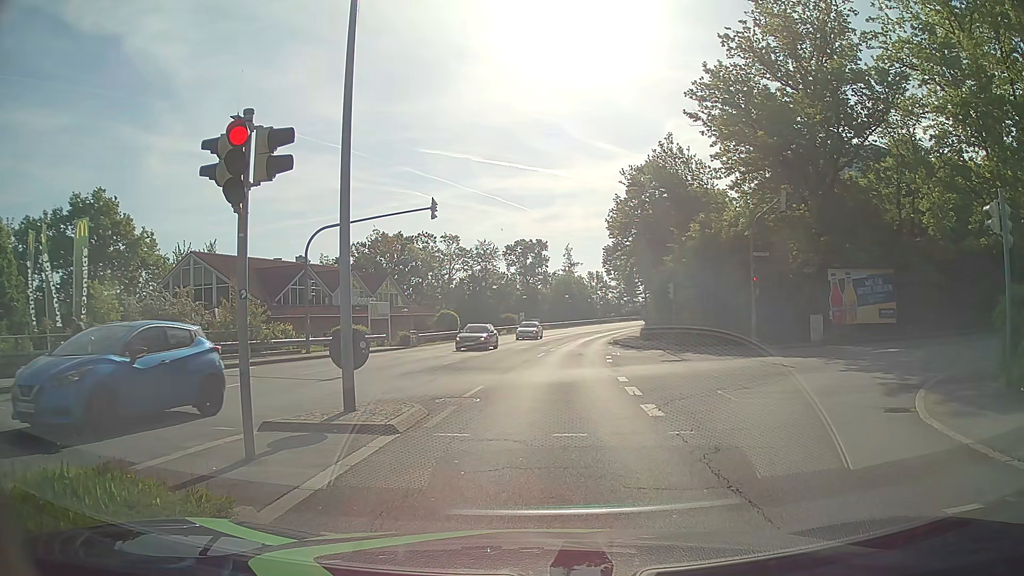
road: tertiary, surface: asphalt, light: Day
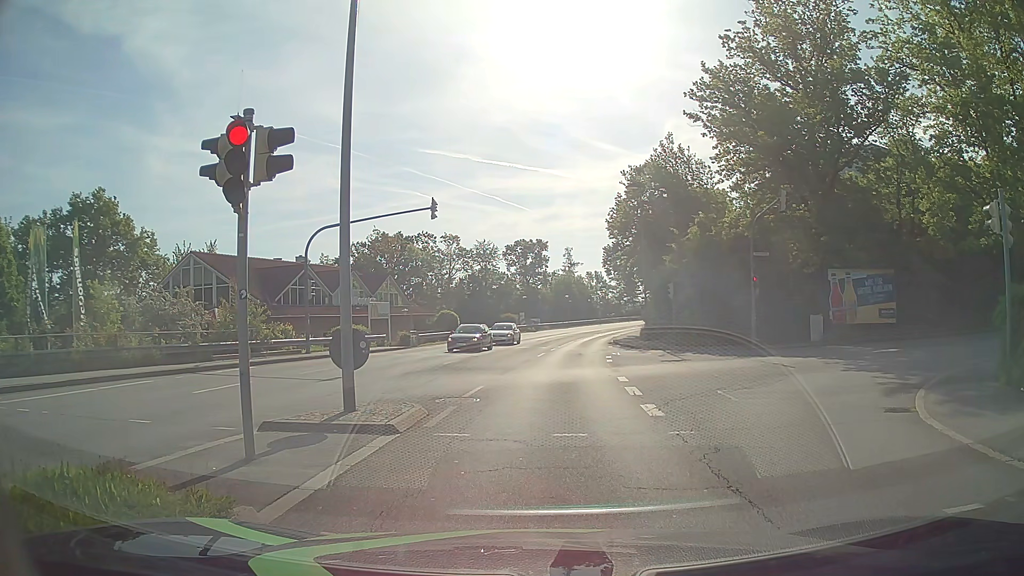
(0.0, 0.0) m; 0°
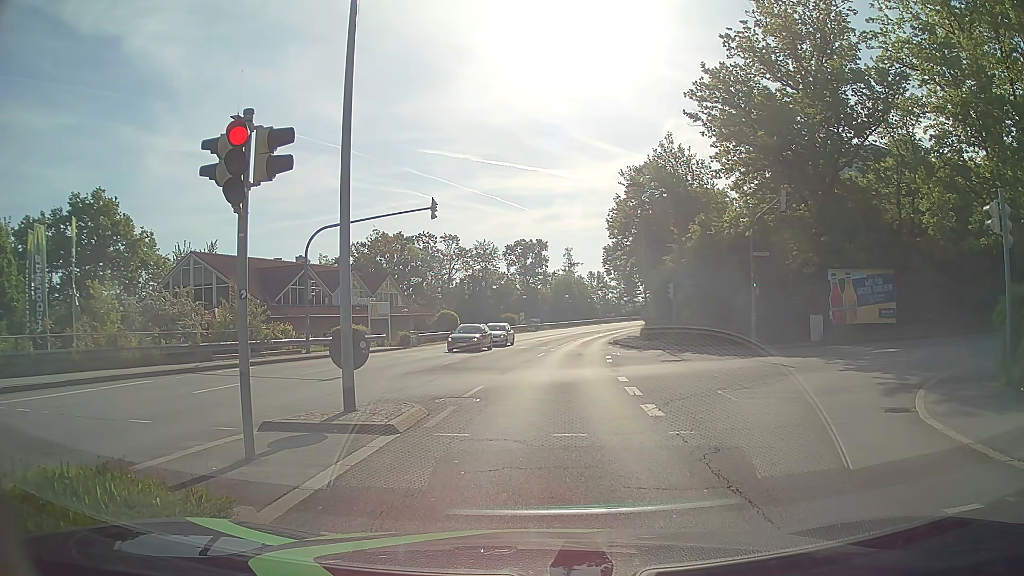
(0.0, 0.0) m; 0°
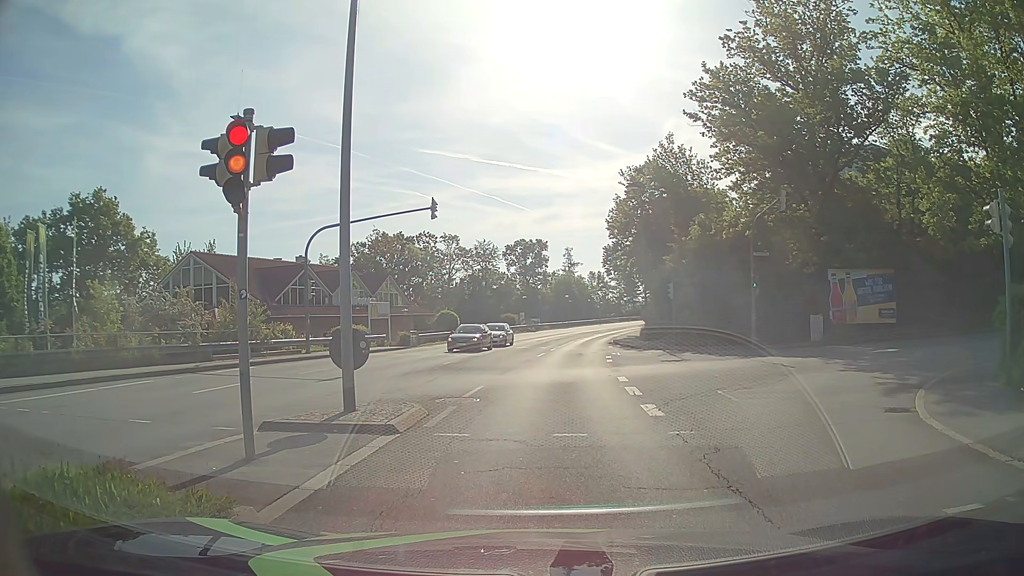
(0.0, 0.0) m; 0°
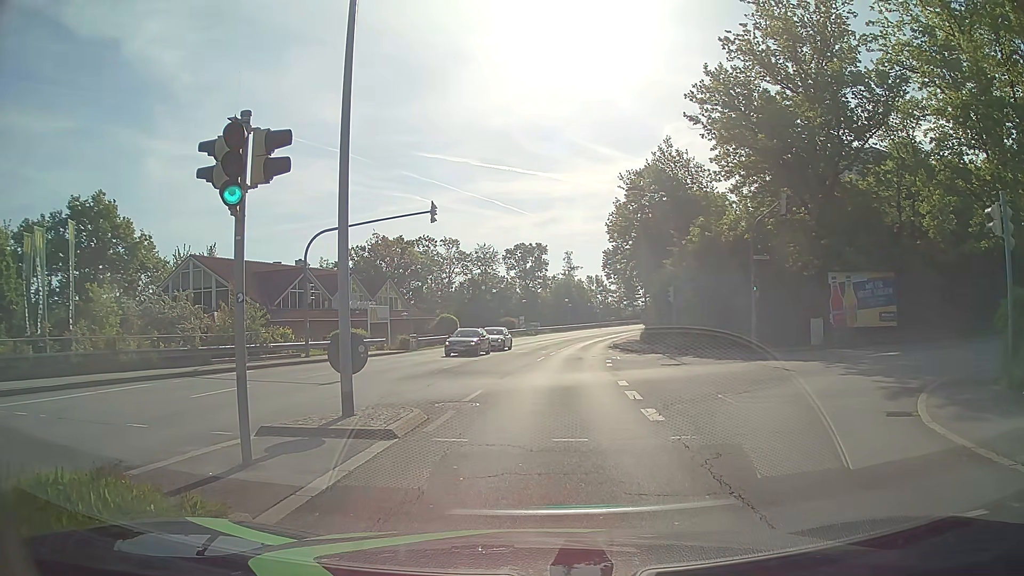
(0.0, +0.1) m; 0°
(0, +10) (+1, +20) (+2, +30) (+3, +40) (+4, +50) (+6, +60) (+8, +69) (+11, +79) (+14, +89) (+18, +98) m
